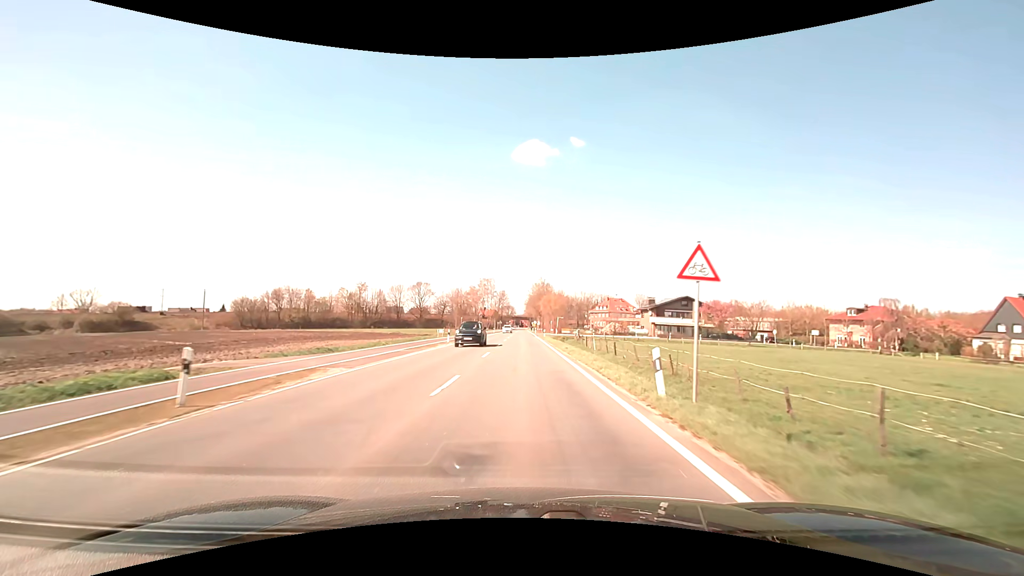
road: secondary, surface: asphalt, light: Day
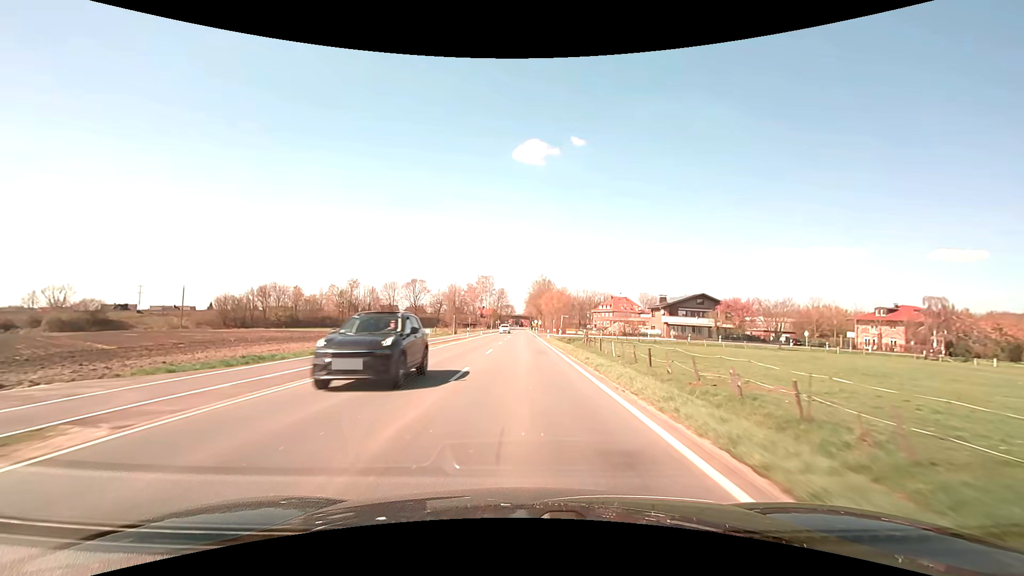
(0.0, +9.6) m; 0°
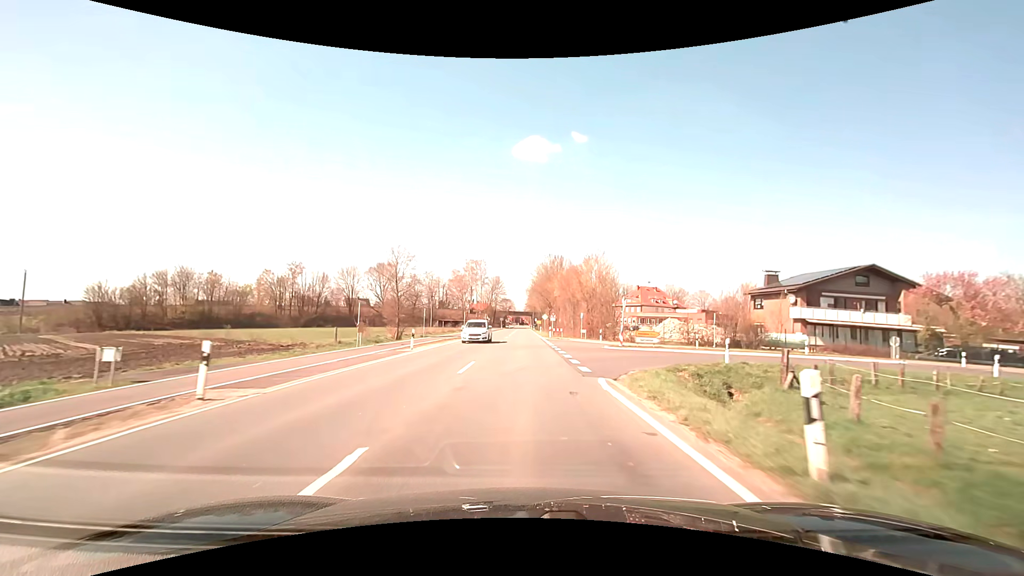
(-0.2, +47.3) m; 0°
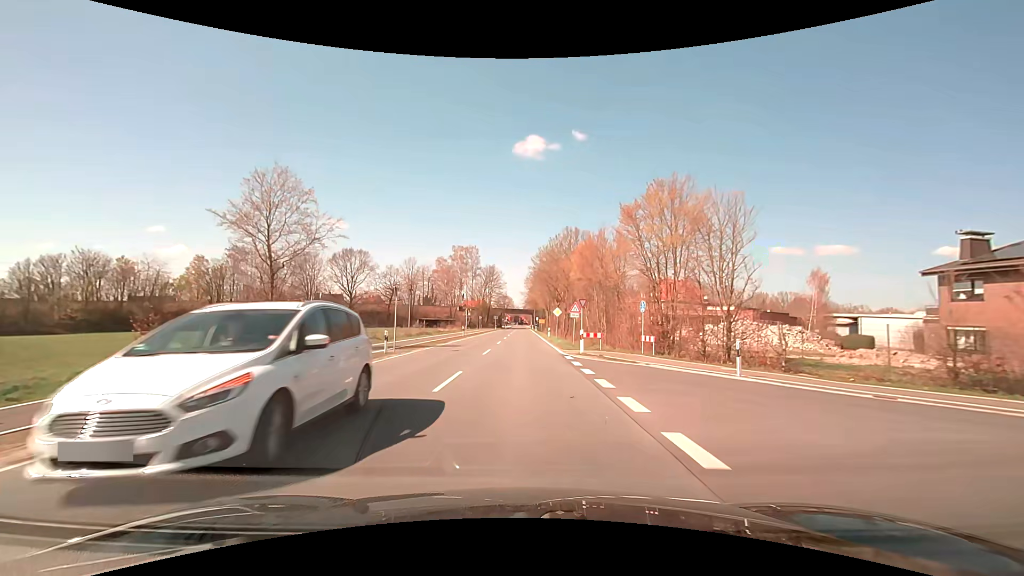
(0.0, +27.8) m; 0°
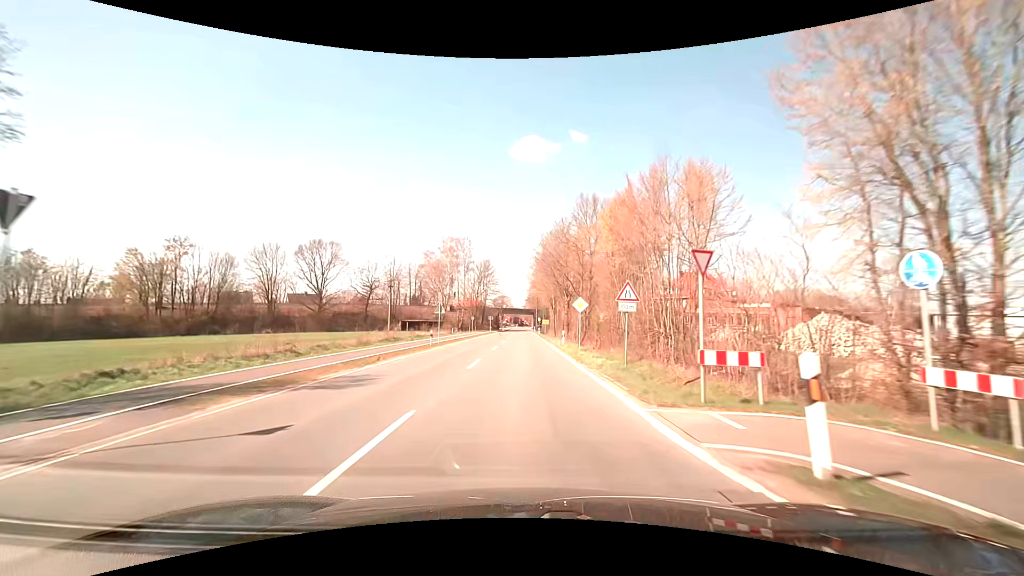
(-0.1, +18.3) m; 0°
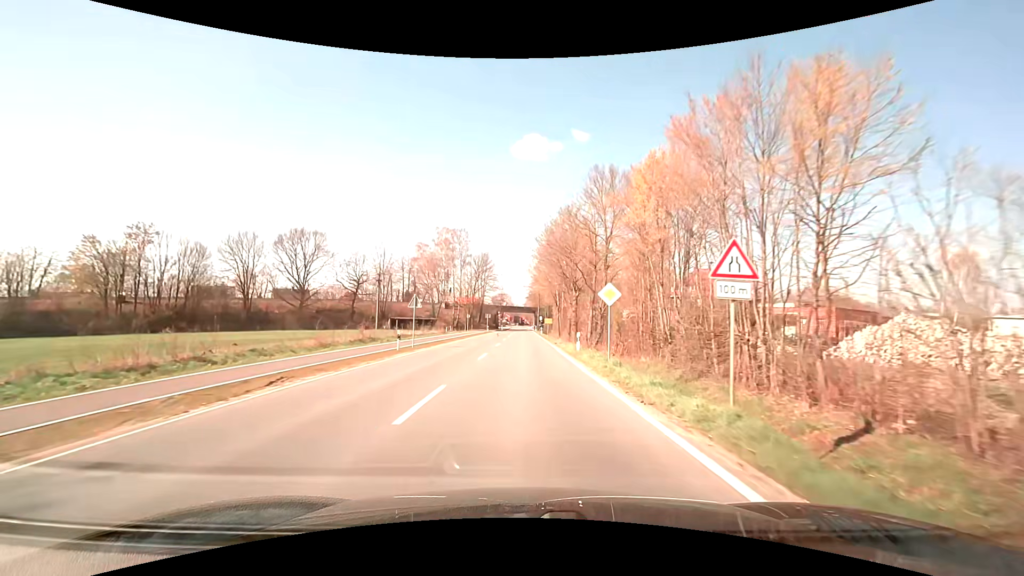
(0.0, +9.0) m; 0°
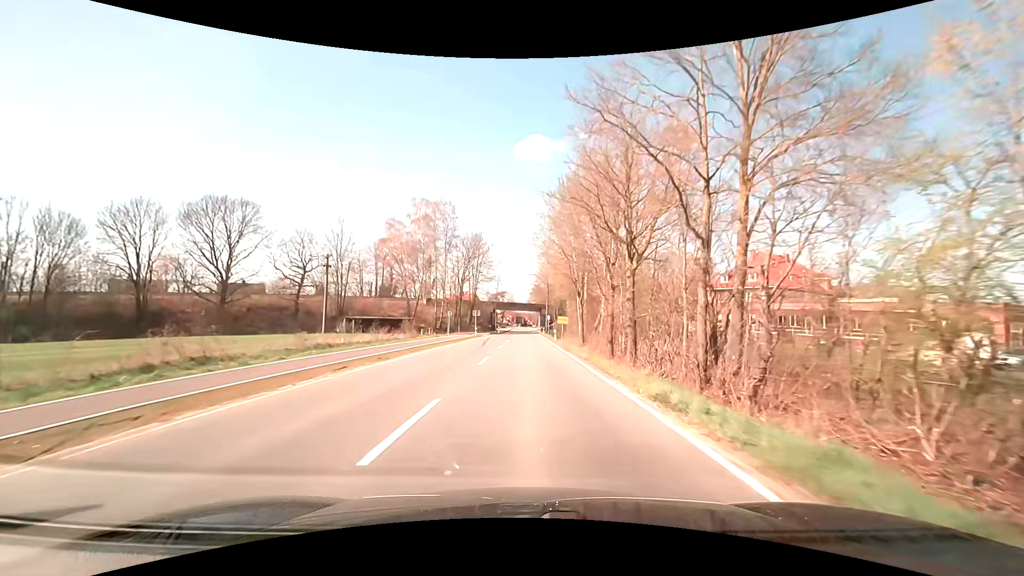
(+0.1, +26.2) m; 0°
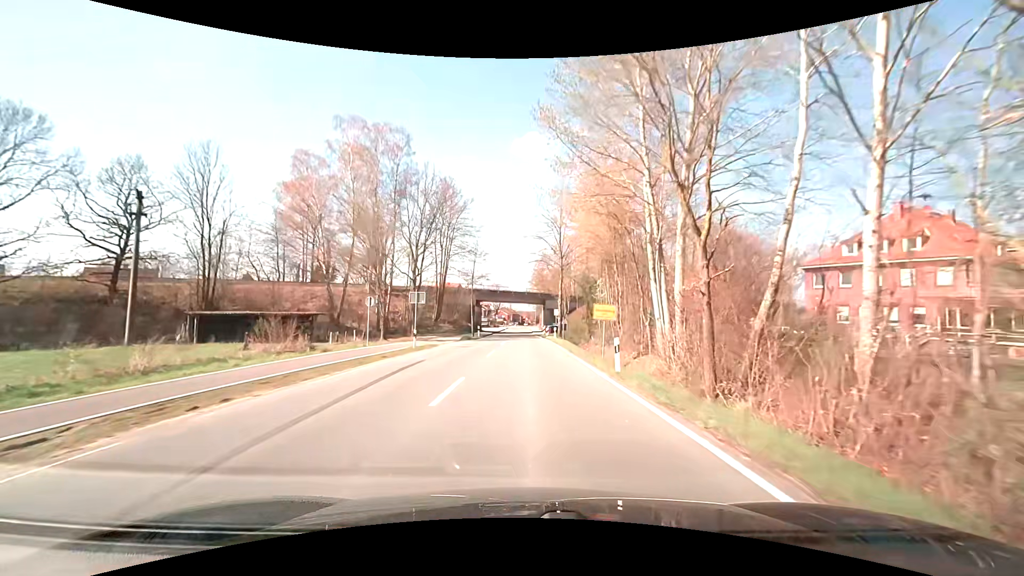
(+0.2, +33.0) m; +1°
(0, +10) (0, +20) (0, +30) (0, +40) (0, +50) (-1, +60) (-1, +70) (-1, +80) (-1, +90) (-1, +100) m
